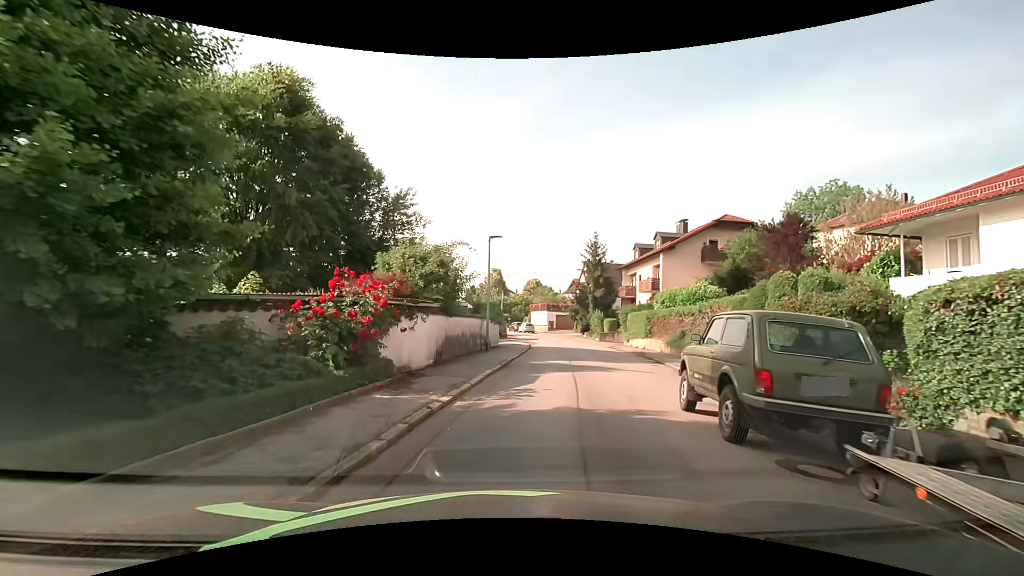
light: Day
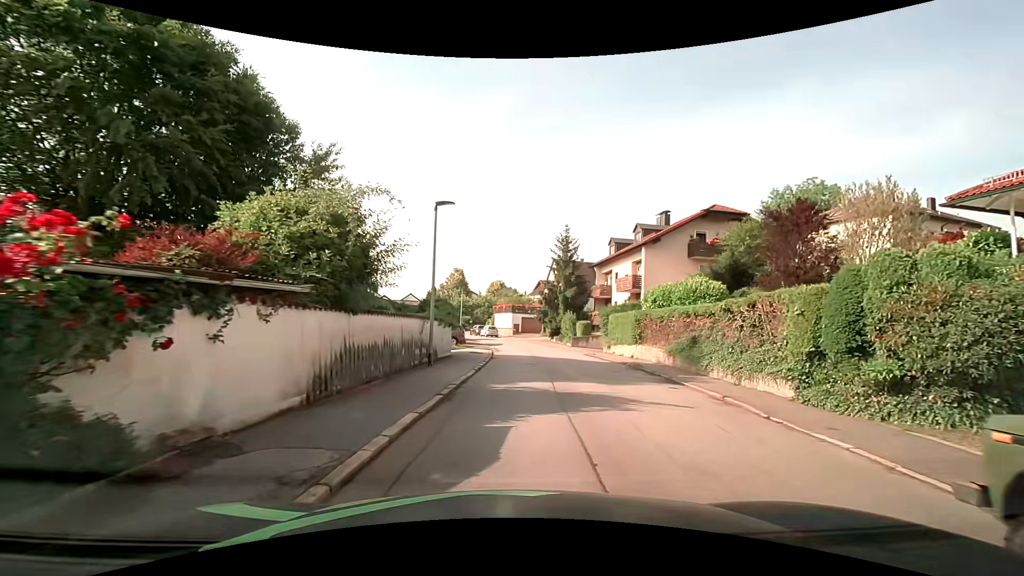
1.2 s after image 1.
(+0.3, +6.5) m; +5°
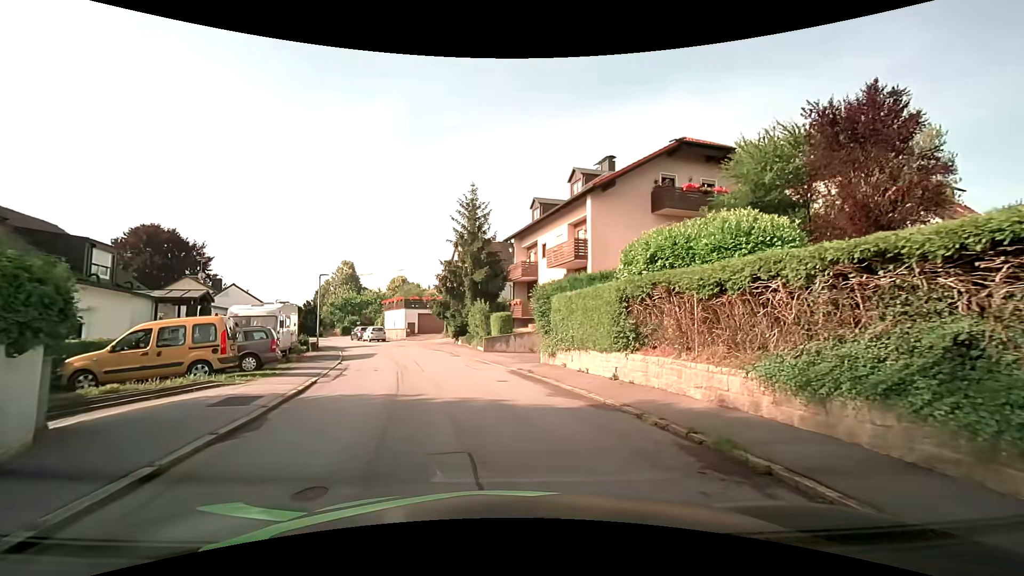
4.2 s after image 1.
(+1.5, +14.8) m; +10°
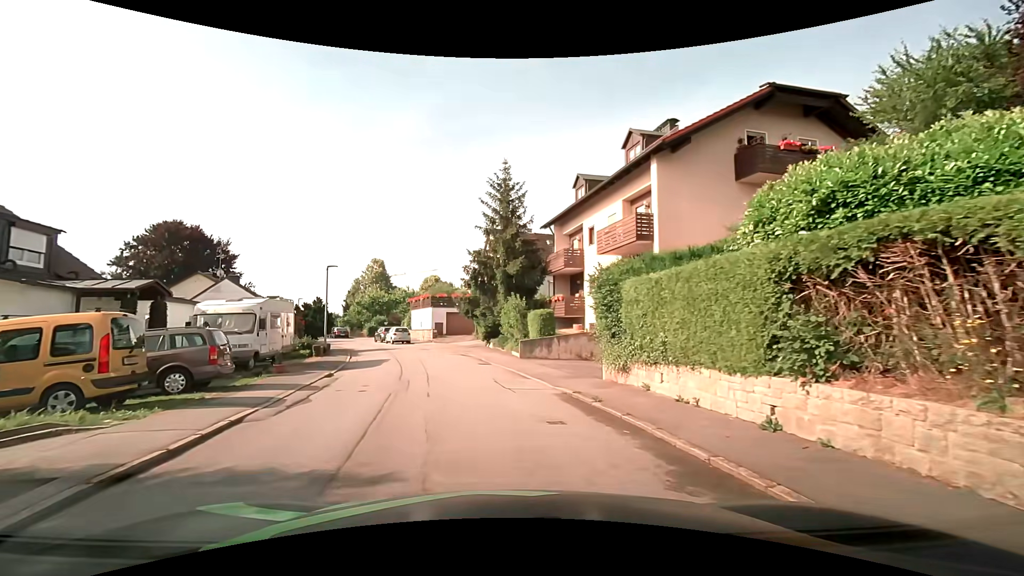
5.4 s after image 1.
(-0.2, +5.7) m; -4°
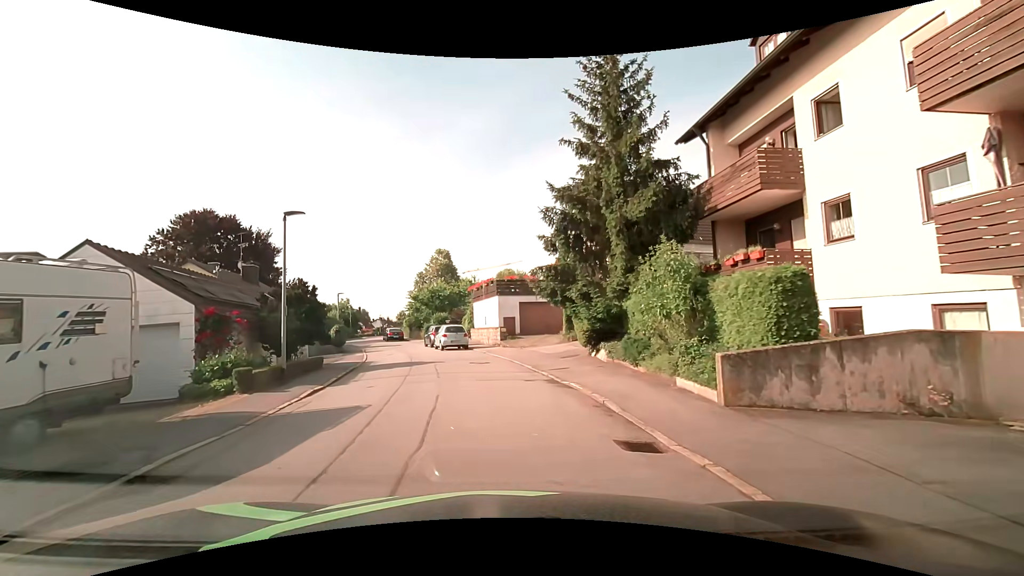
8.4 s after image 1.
(-1.1, +15.1) m; -8°
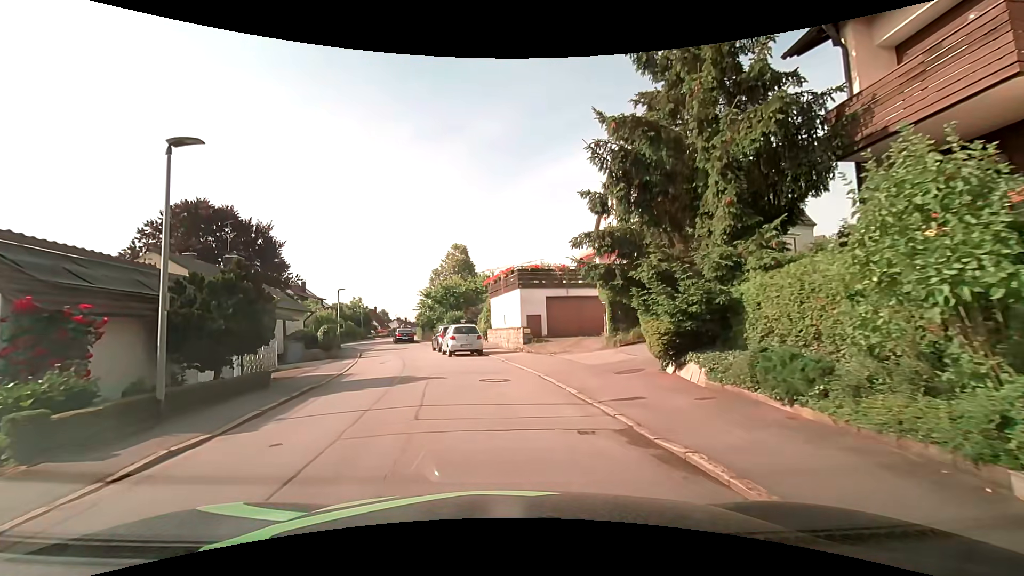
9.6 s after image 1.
(-0.1, +6.3) m; -2°
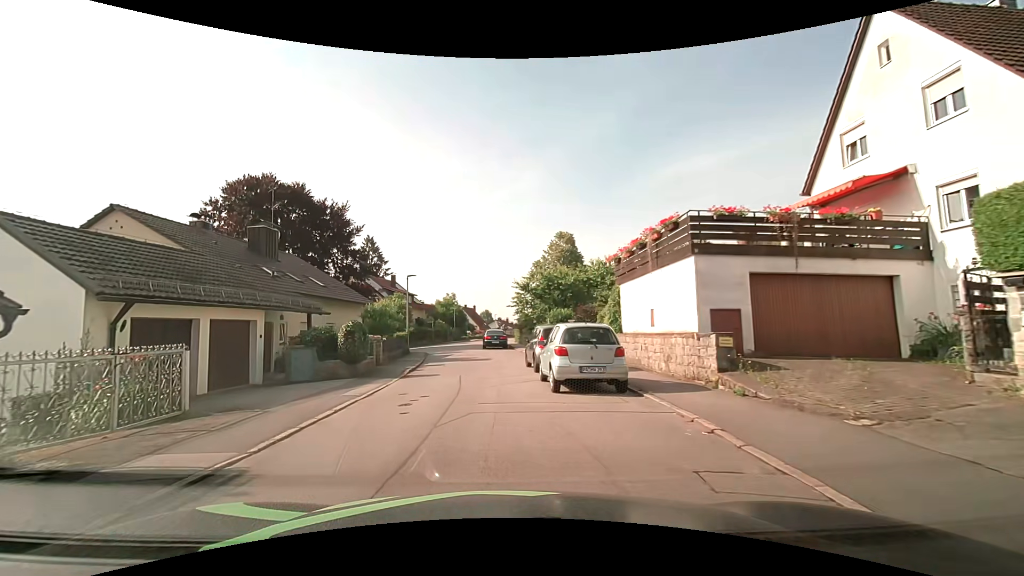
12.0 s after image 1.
(-1.1, +12.7) m; -11°
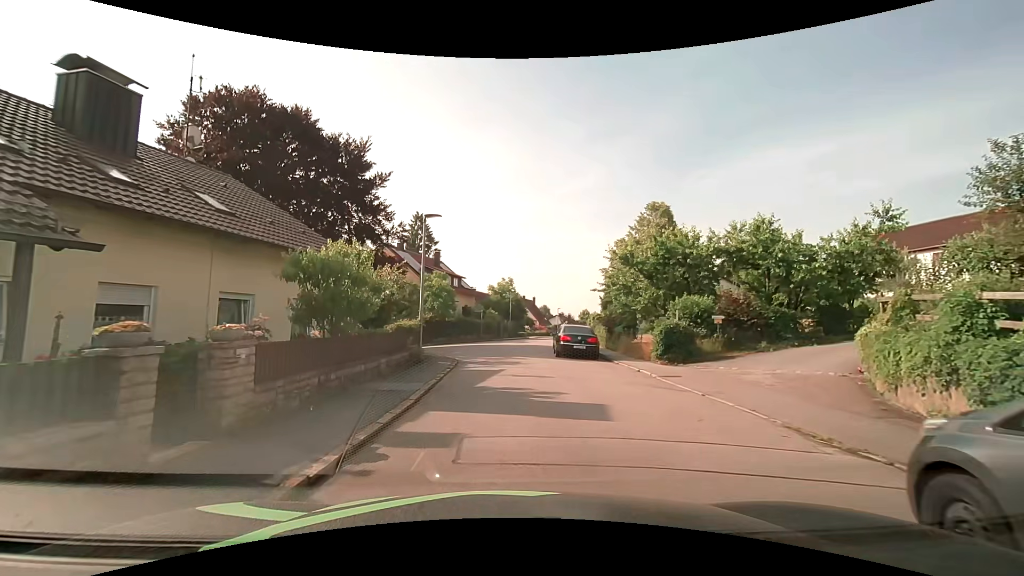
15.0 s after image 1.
(-1.7, +15.7) m; -8°
(0, +10) (0, +20) (0, +30) (+1, +40) (+4, +50) (+6, +59) (+9, +69) (+11, +79) (+14, +88) (+17, +98) m
